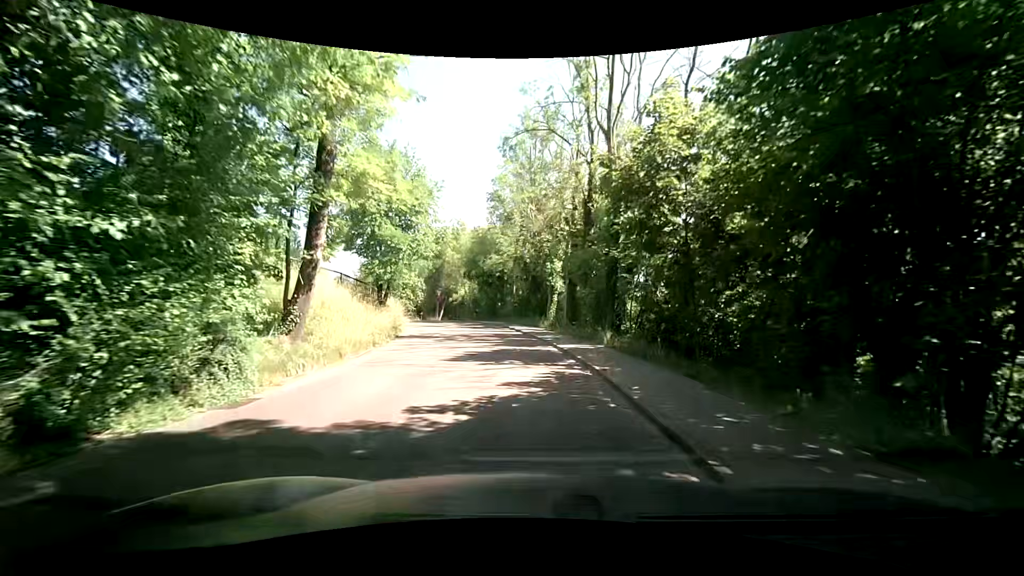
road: residential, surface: paved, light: Day
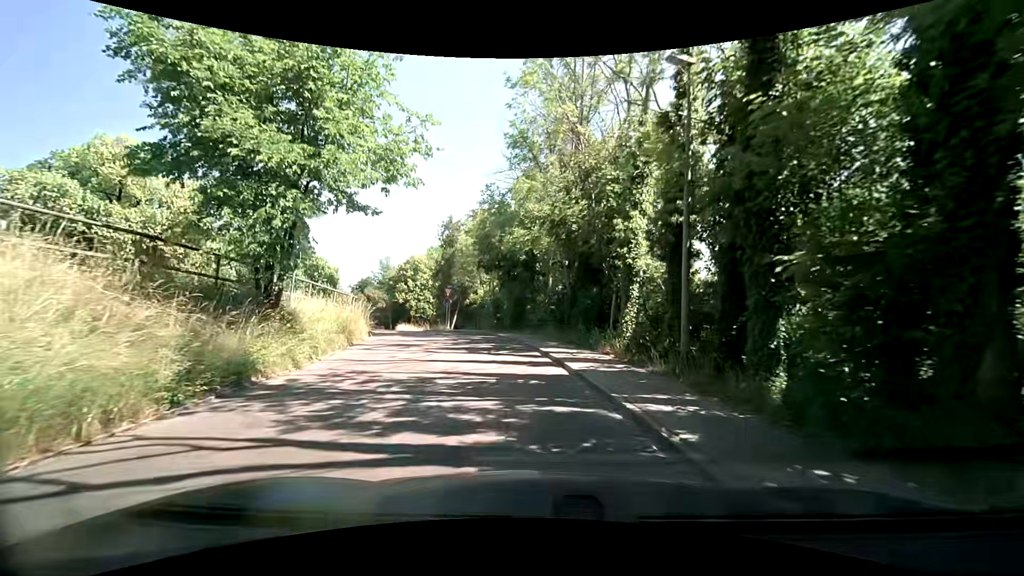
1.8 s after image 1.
(-0.6, +14.3) m; -4°
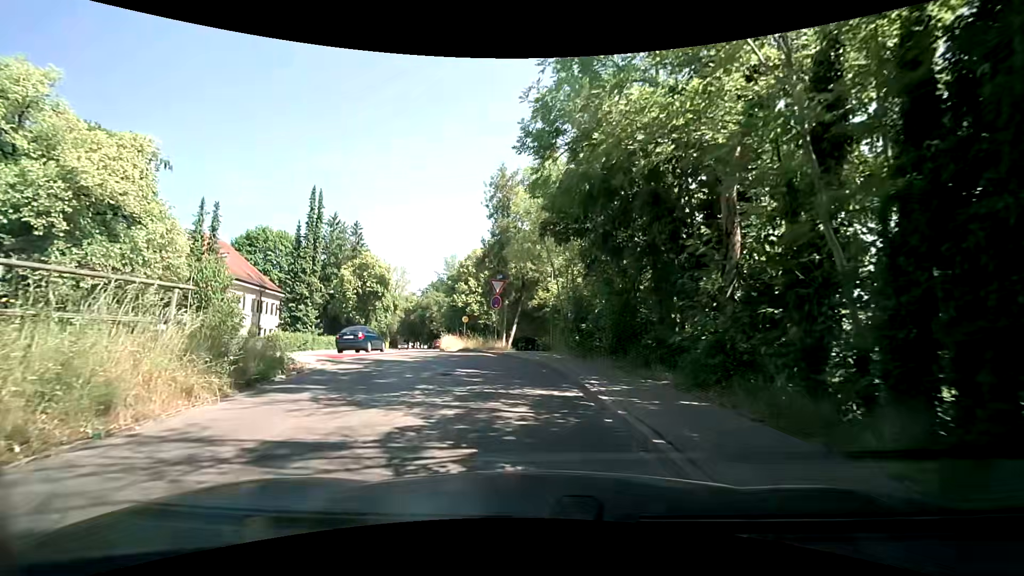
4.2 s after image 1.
(-1.2, +15.6) m; -10°
(-1, +10) (-3, +20) (-7, +29) (-9, +38) (-11, +48) (-12, +58) (-13, +68) (-15, +78) (-17, +88) (-19, +98) m
